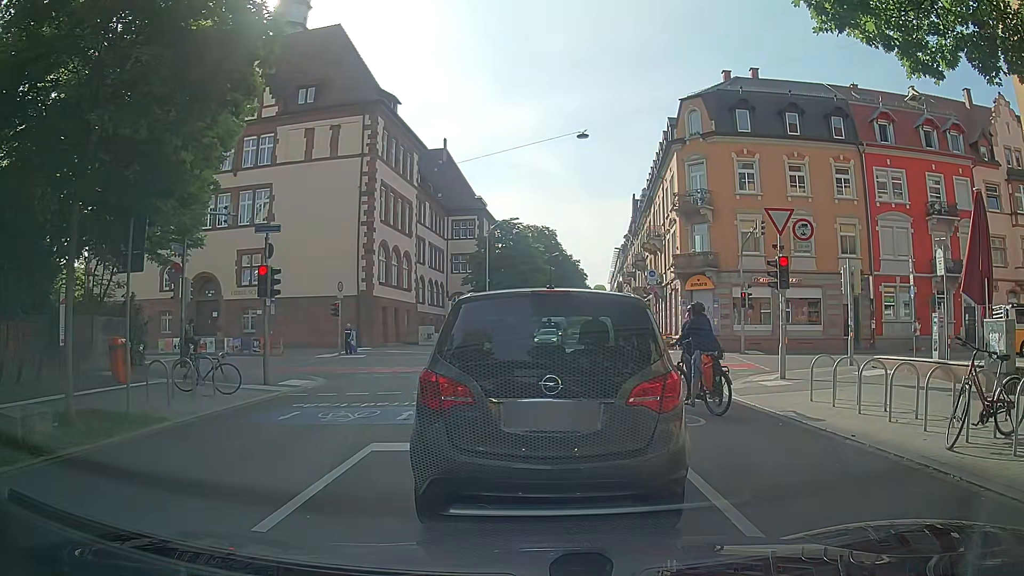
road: residential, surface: asphalt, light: Day
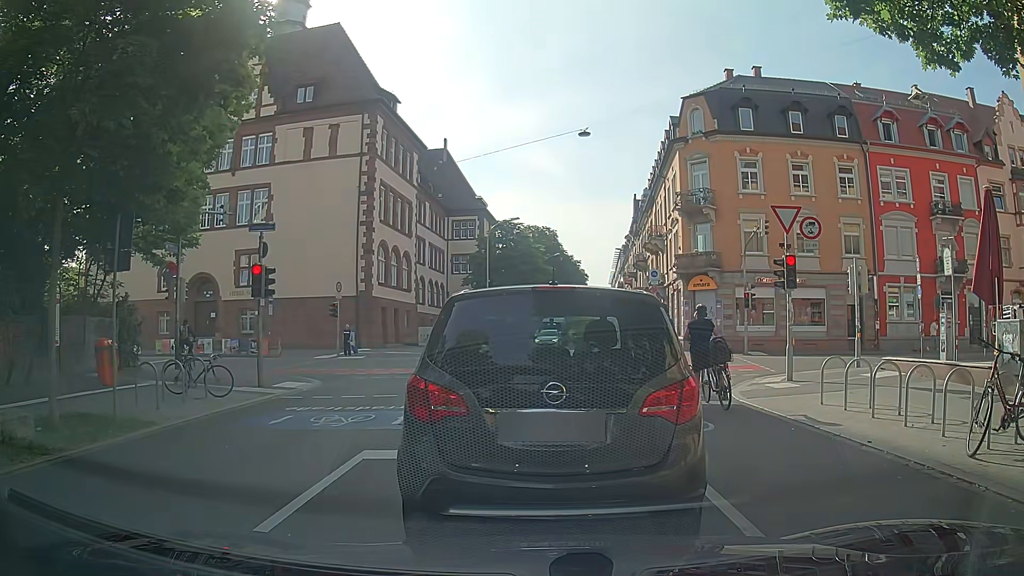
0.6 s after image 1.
(0.0, +0.4) m; 0°
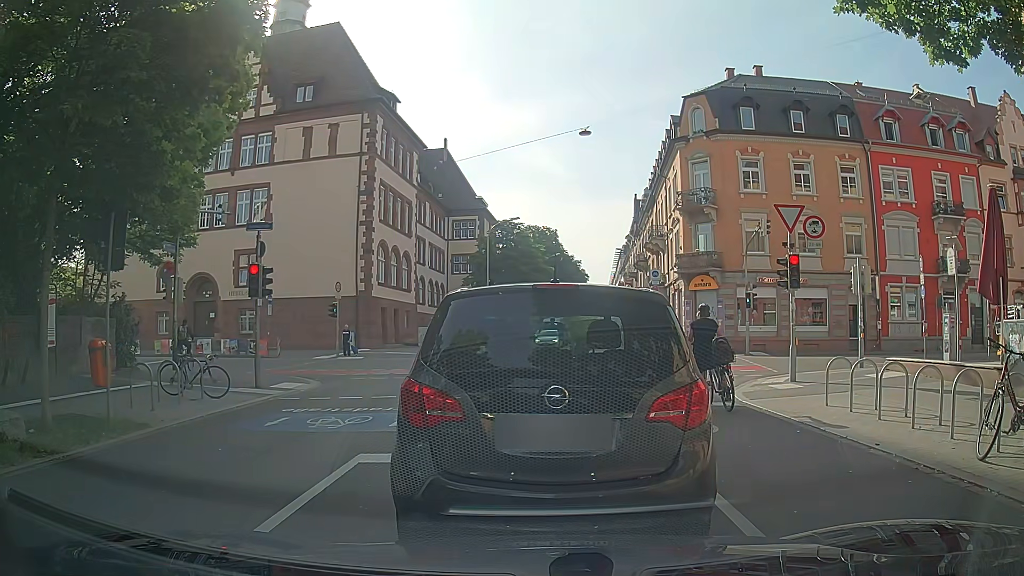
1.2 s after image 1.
(0.0, +0.2) m; 0°
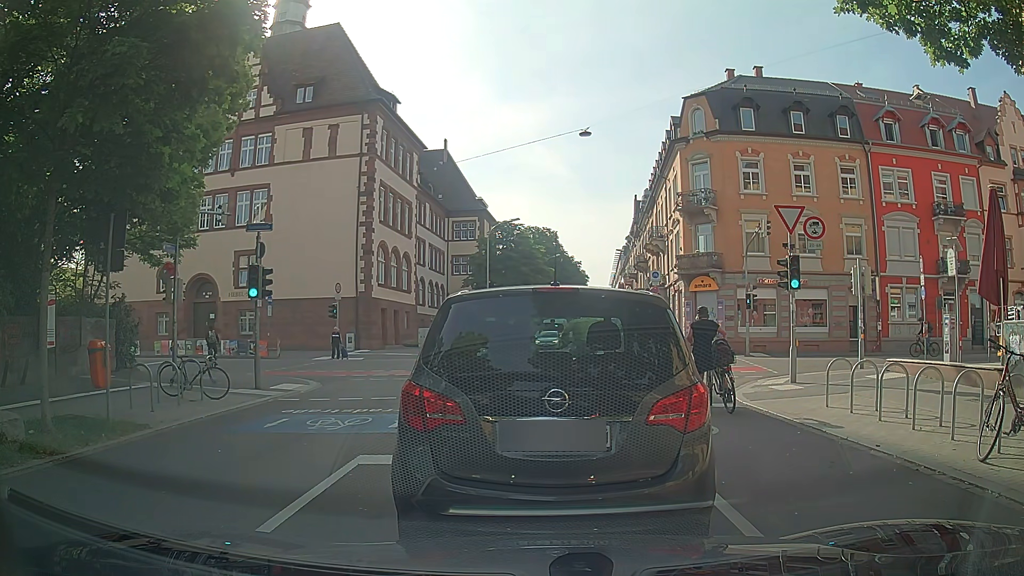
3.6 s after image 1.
(0.0, +0.1) m; 0°
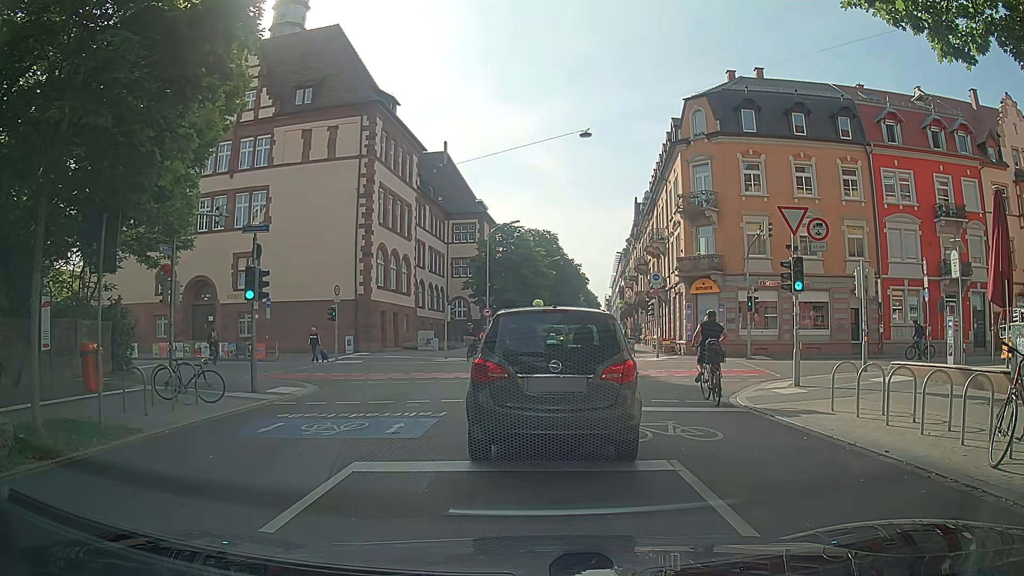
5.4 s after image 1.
(0.0, +0.2) m; 0°
